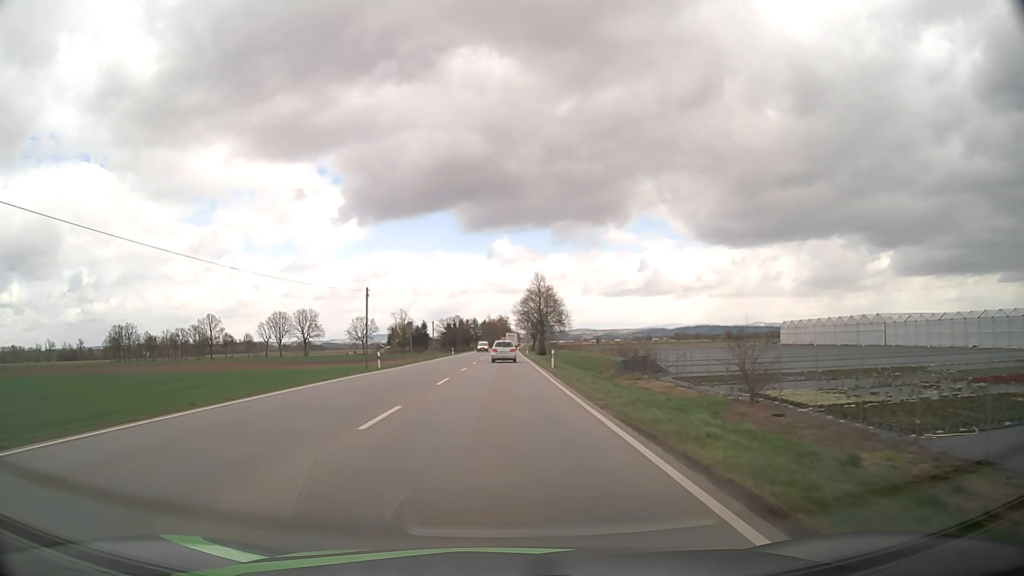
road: primary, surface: asphalt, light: Day
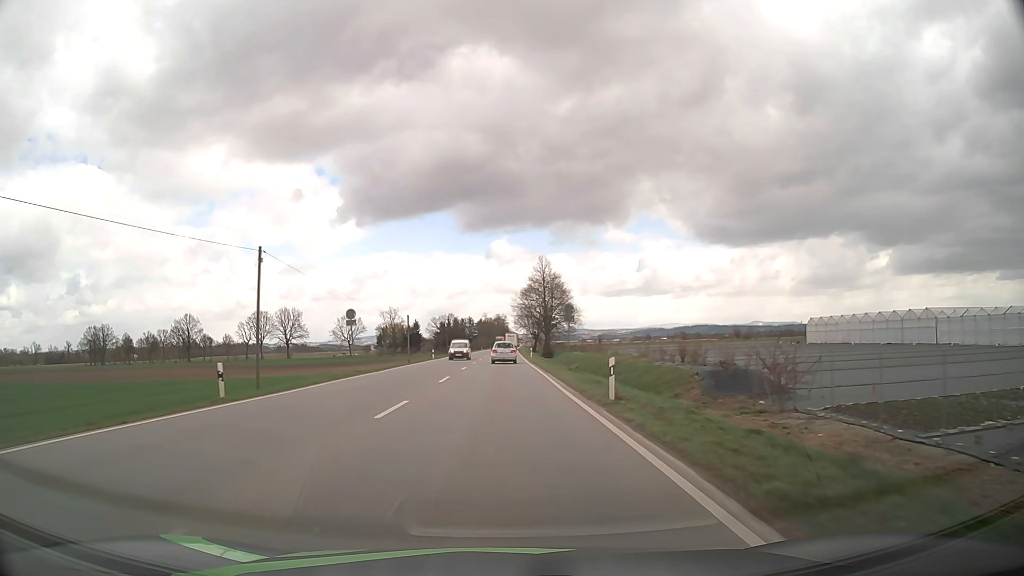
(0.0, +22.3) m; 0°
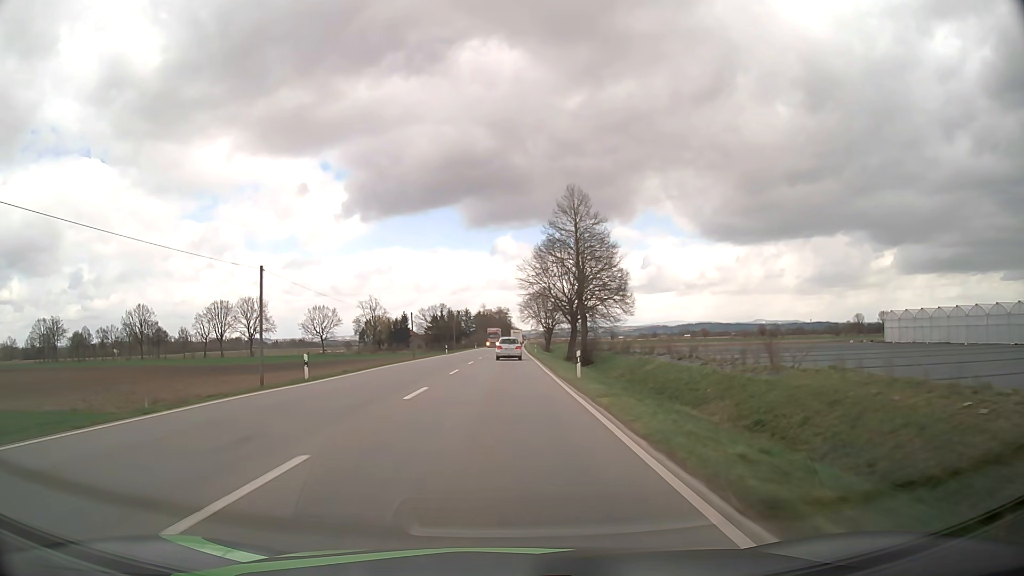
(0.0, +44.8) m; 0°
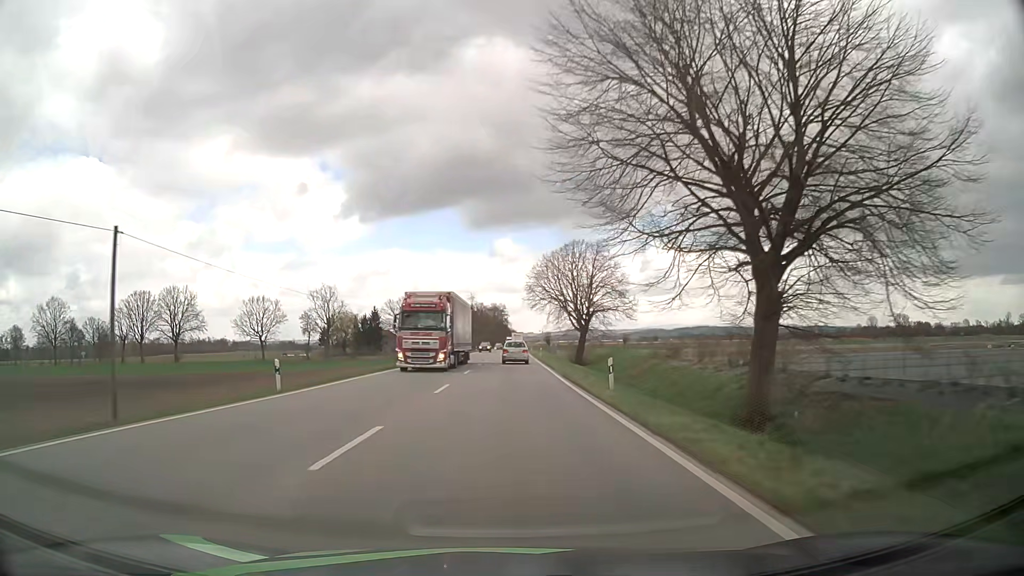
(0.0, +56.6) m; 0°
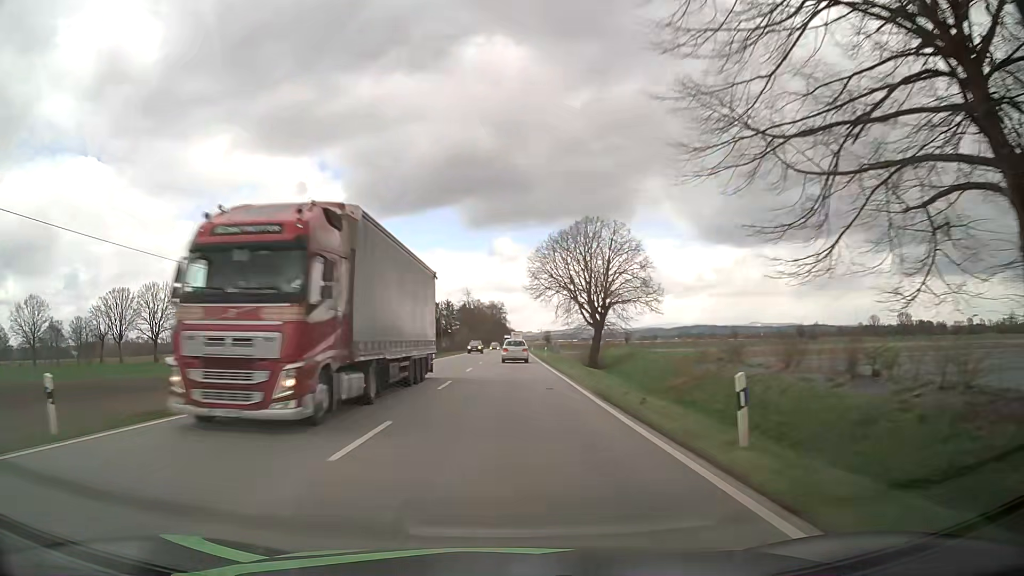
(0.0, +11.4) m; 0°
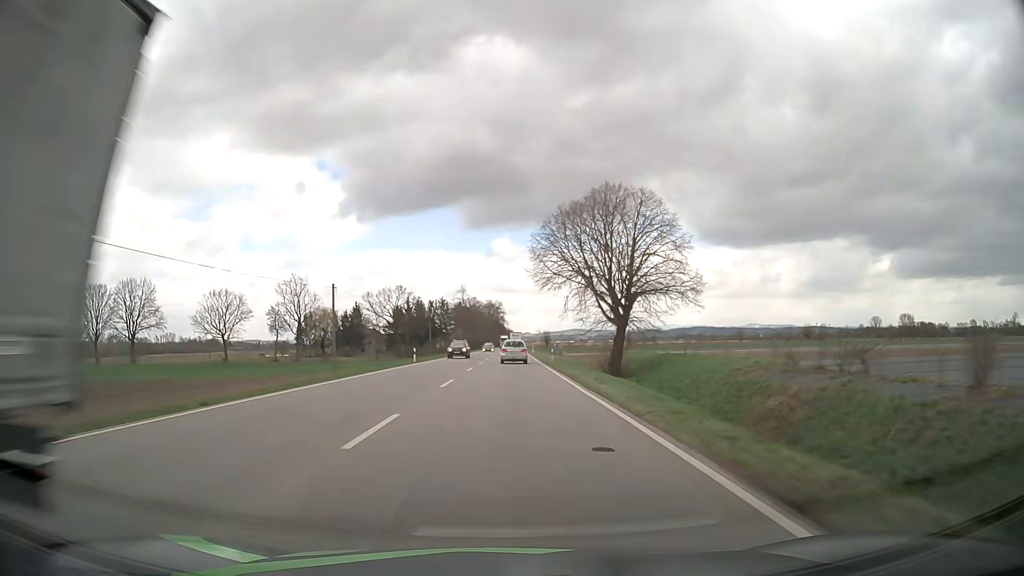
(0.0, +11.4) m; 0°
(0, +10) (0, +20) (0, +30) (0, +40) (0, +50) (0, +60) (0, +70) (+1, +80) (+1, +90) (+1, +100) m
